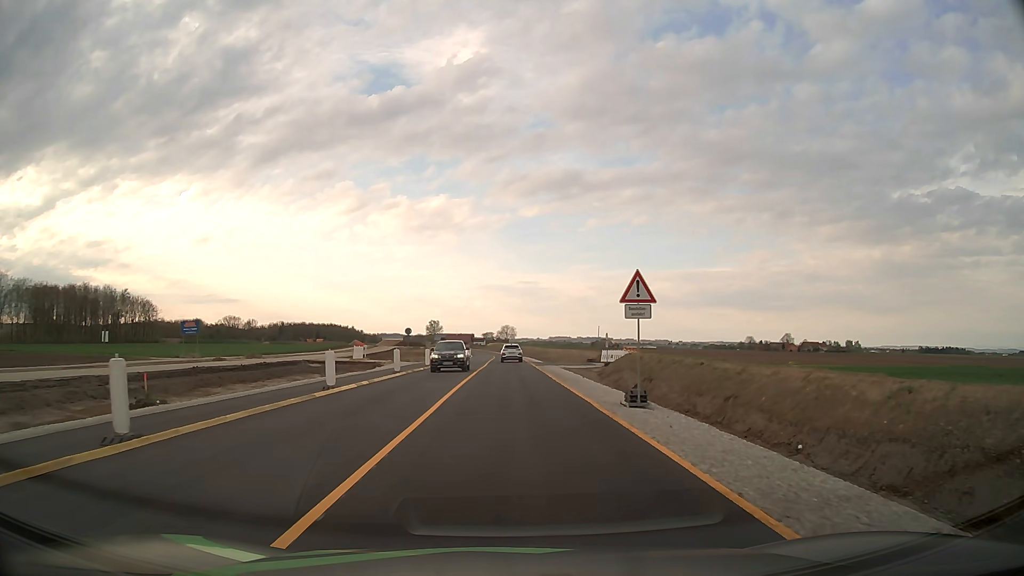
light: Day
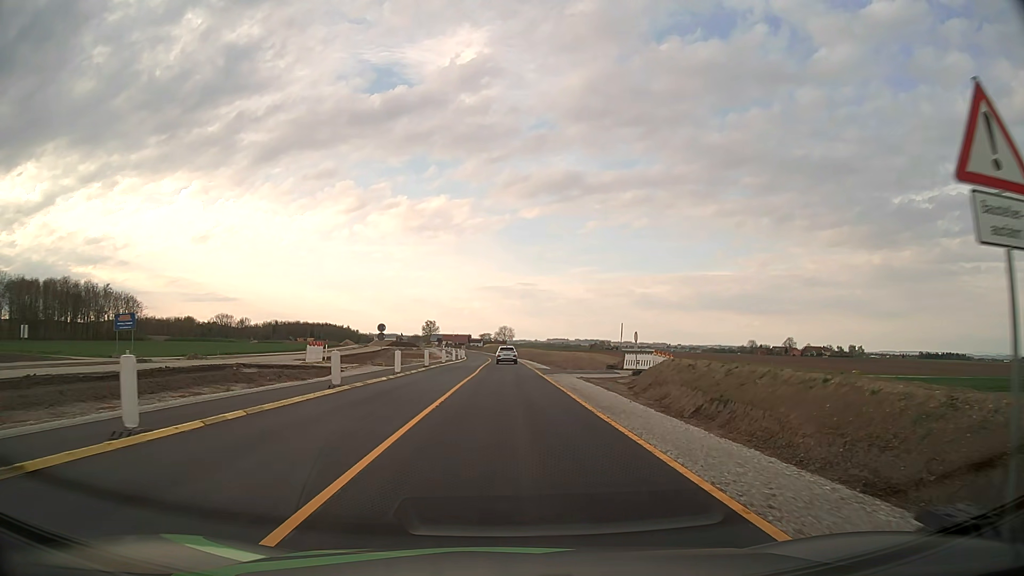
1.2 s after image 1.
(0.0, +11.9) m; 0°
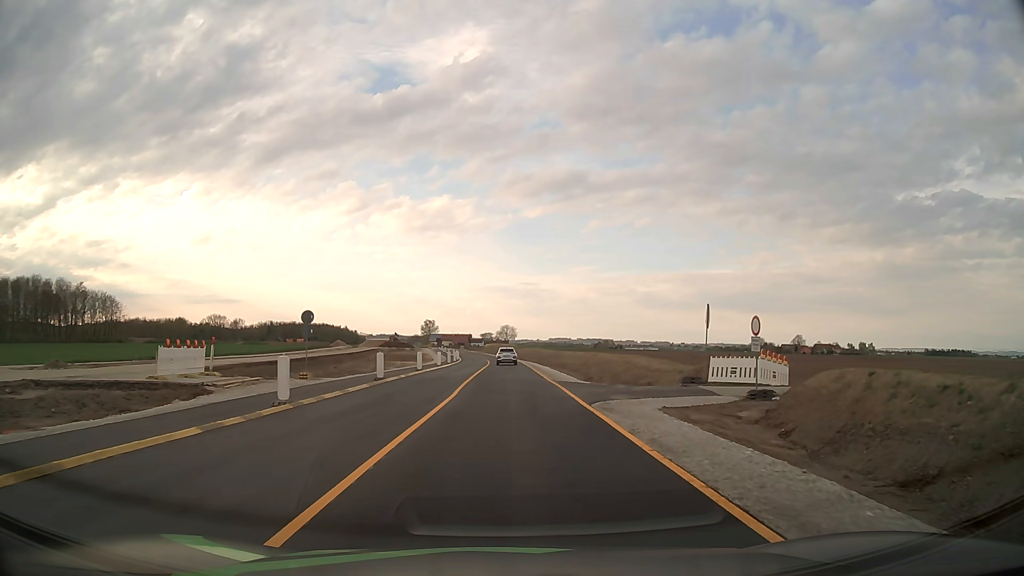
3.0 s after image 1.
(0.0, +18.4) m; 0°
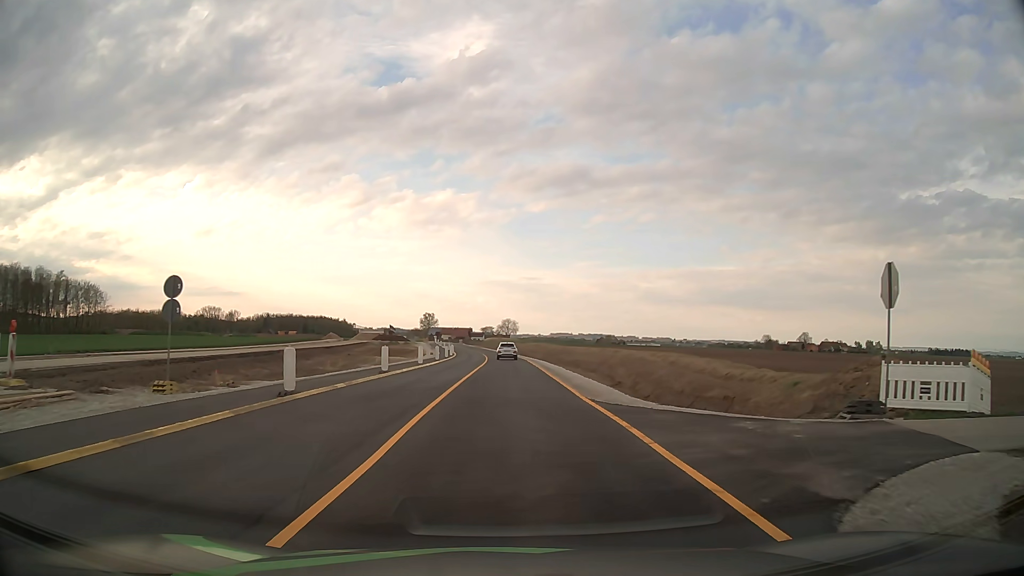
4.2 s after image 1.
(0.0, +12.8) m; 0°
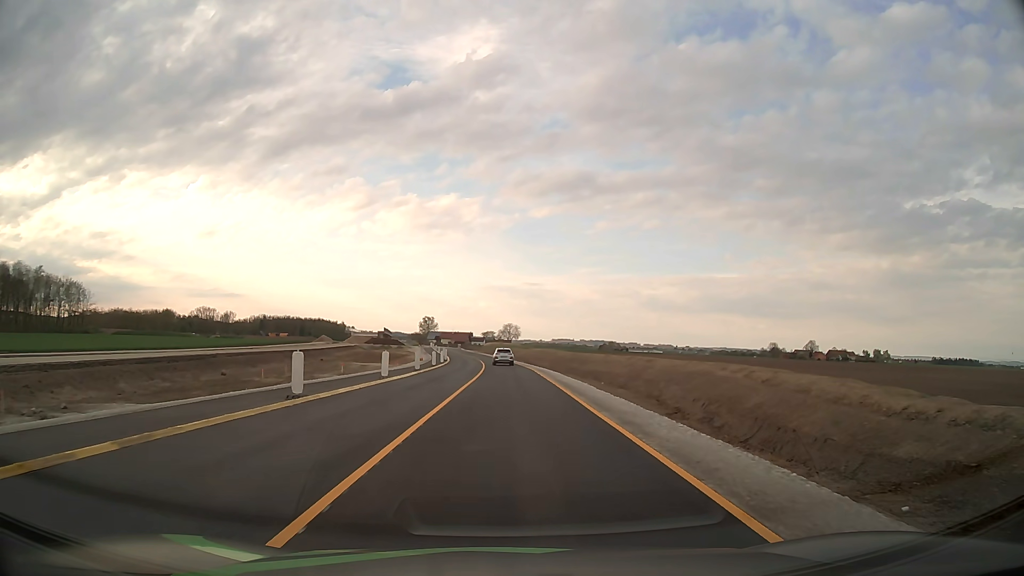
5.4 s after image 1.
(0.0, +13.2) m; 0°
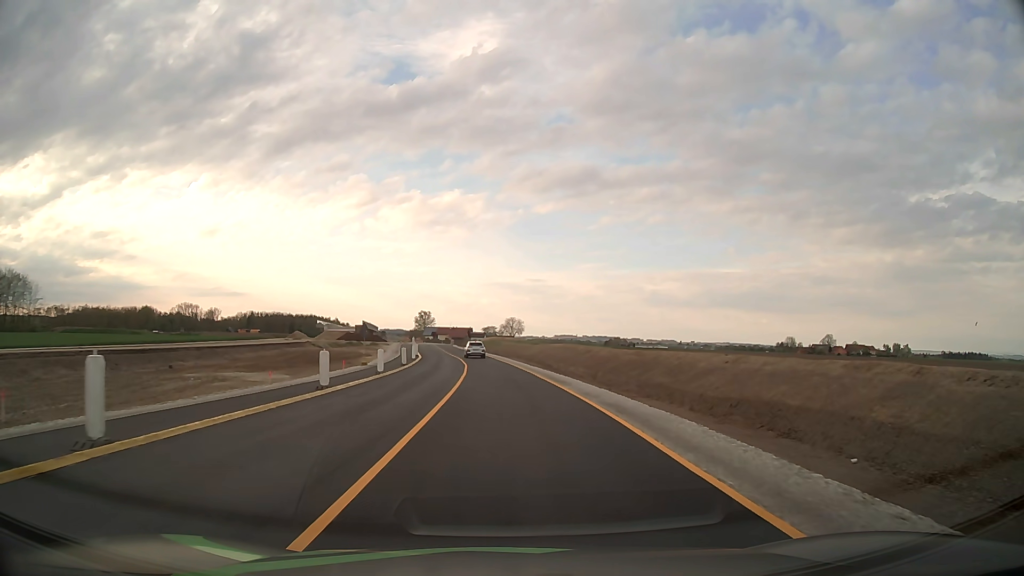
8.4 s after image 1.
(-0.1, +33.9) m; 0°
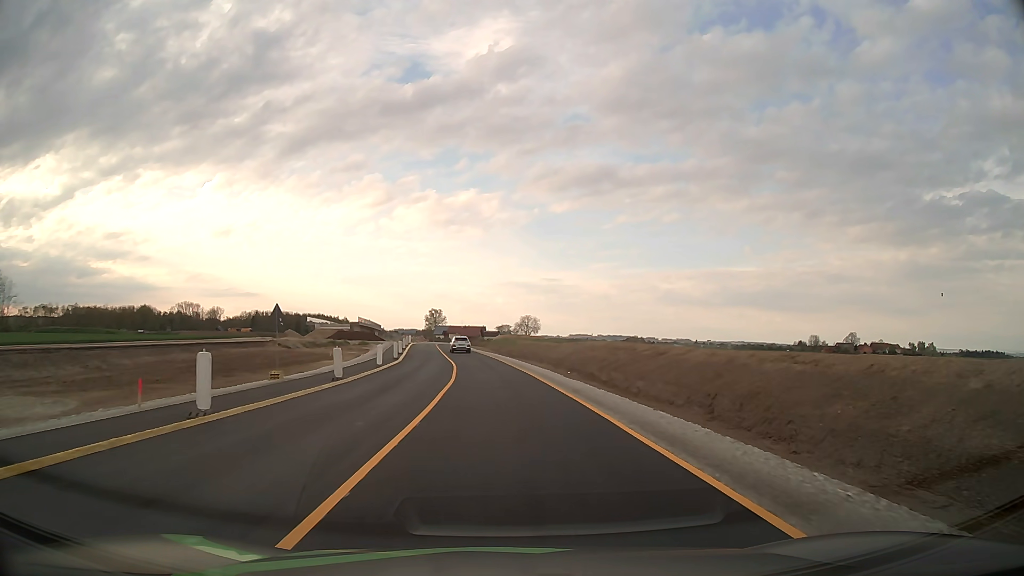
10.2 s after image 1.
(-0.2, +20.9) m; -1°
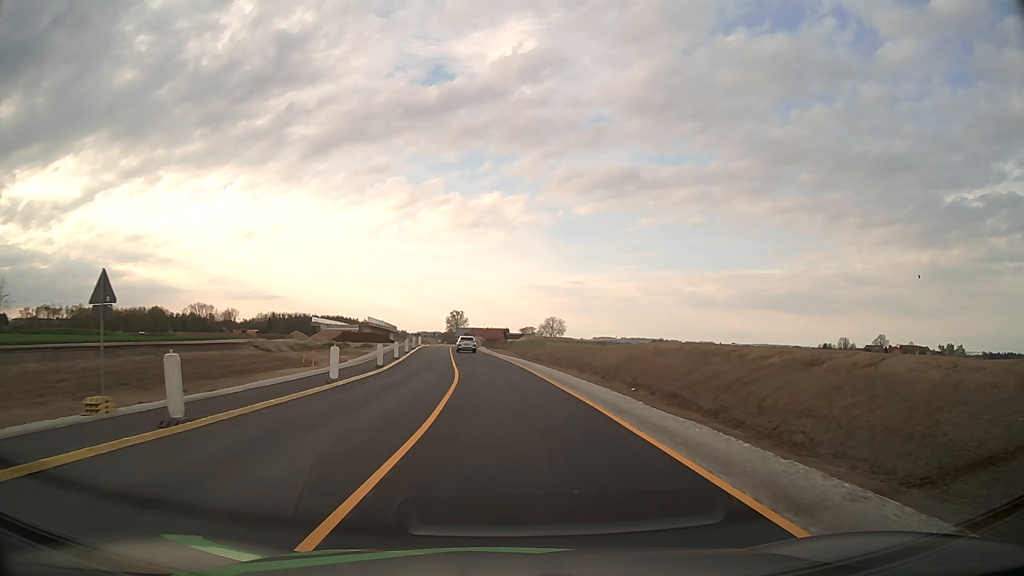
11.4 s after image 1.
(-0.2, +14.1) m; -2°
(0, +10) (0, +20) (-1, +30) (-1, +40) (-2, +50) (-3, +60) (-4, +70) (-5, +80) (-5, +90) (-6, +100) m
